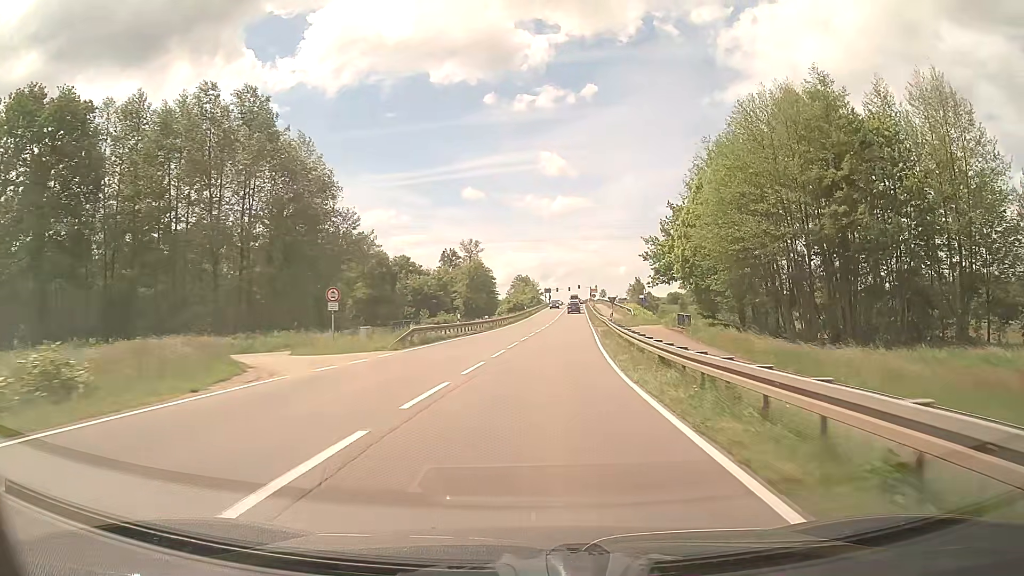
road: secondary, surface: asphalt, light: Day
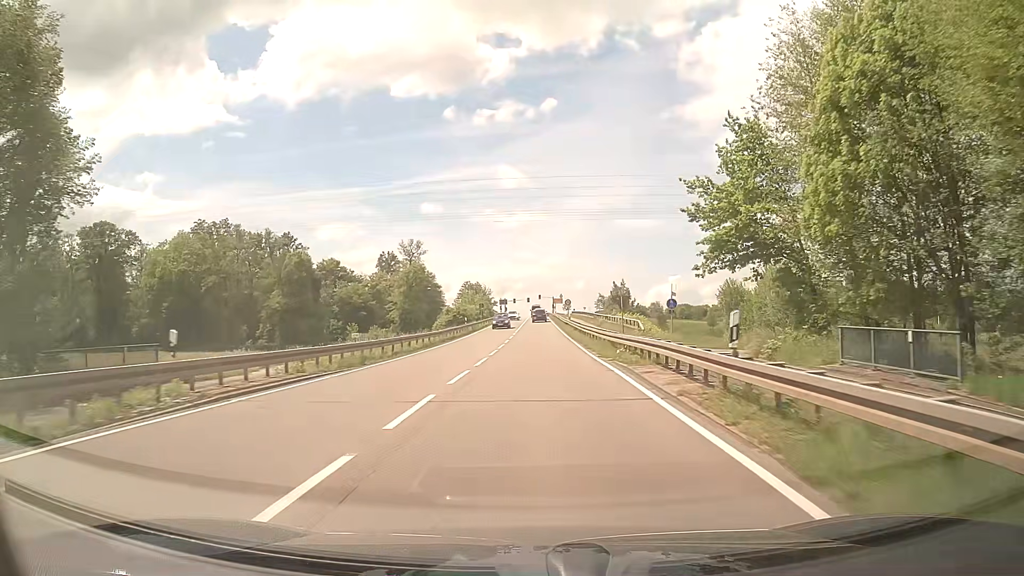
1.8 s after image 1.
(+1.2, +31.1) m; +4°
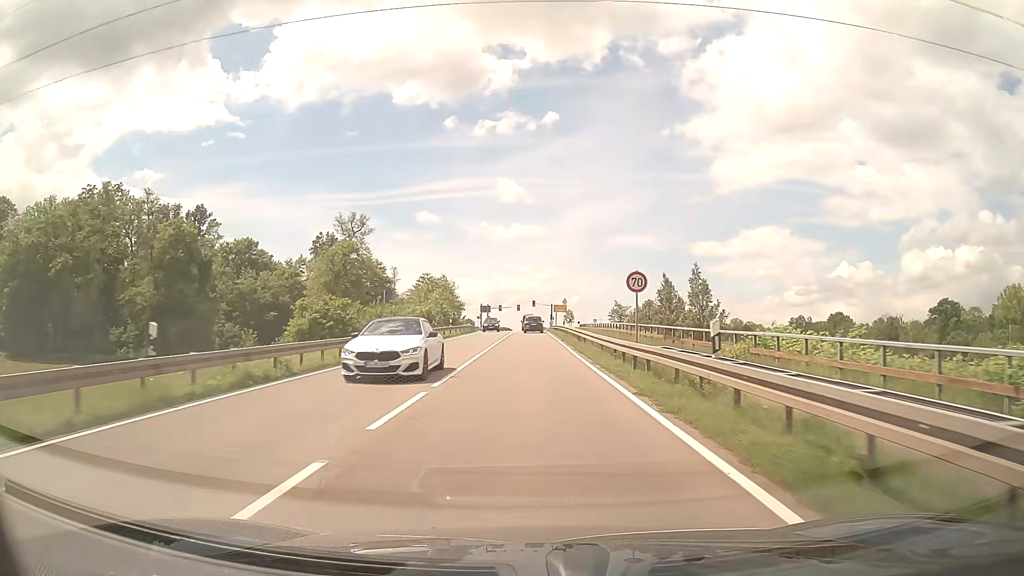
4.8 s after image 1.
(+0.7, +48.5) m; +1°
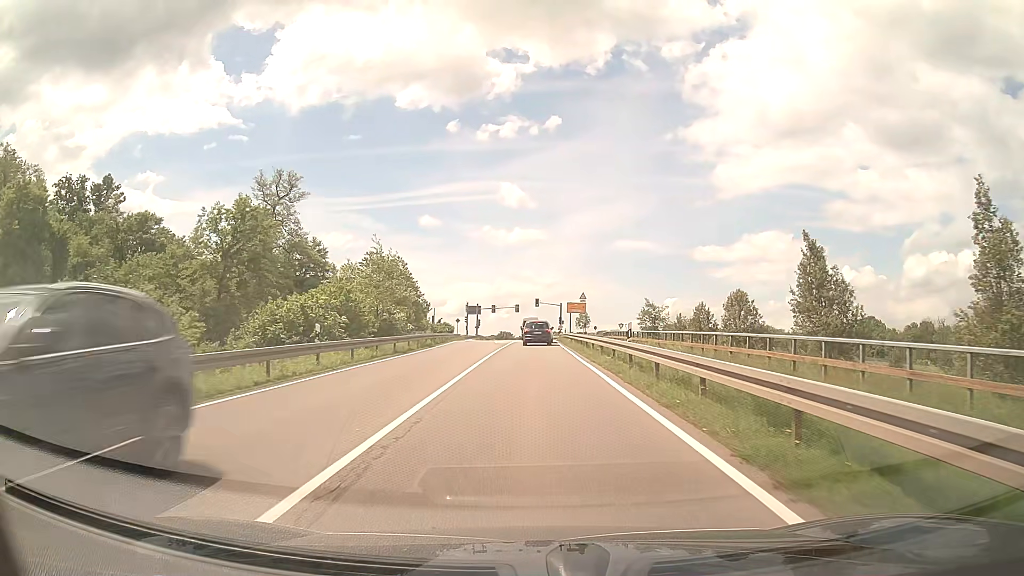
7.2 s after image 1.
(-0.1, +34.6) m; 0°
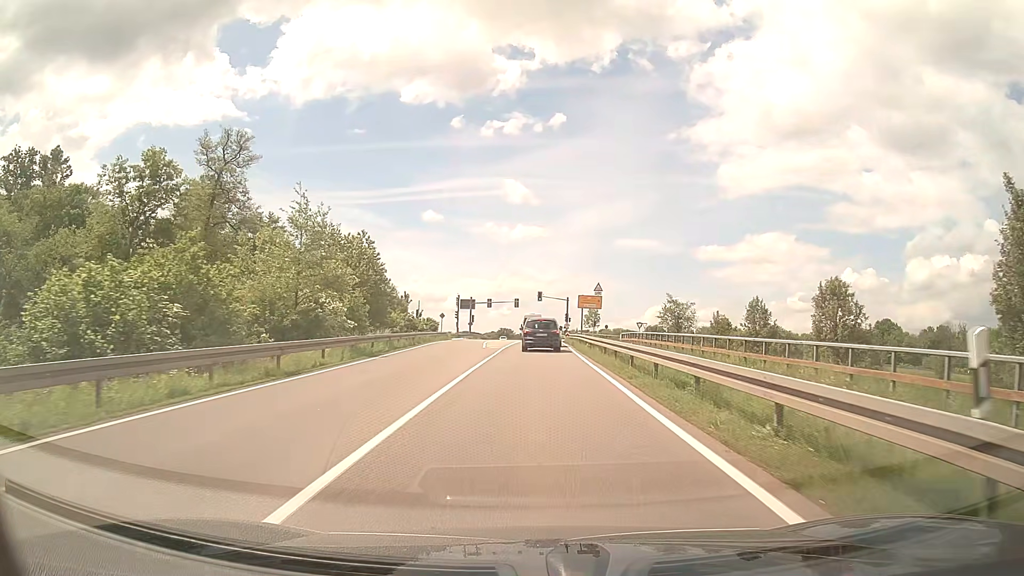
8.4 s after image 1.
(0.0, +15.1) m; 0°
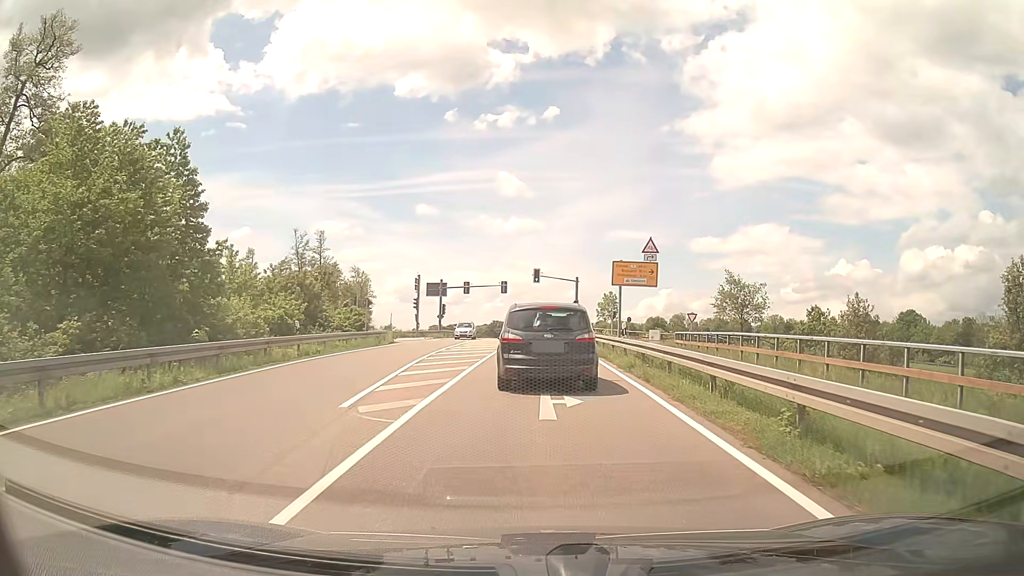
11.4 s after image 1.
(+0.2, +27.8) m; +1°
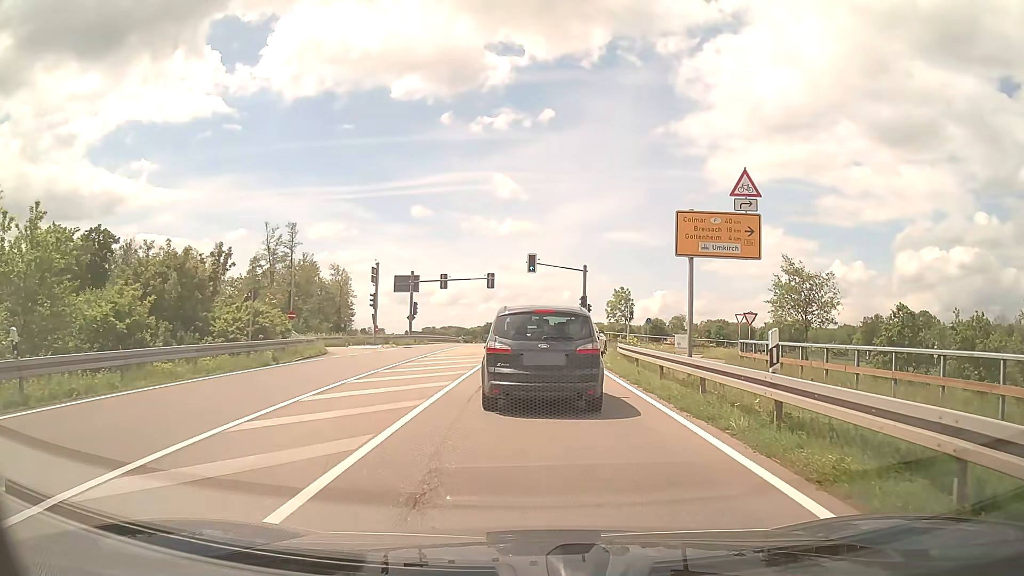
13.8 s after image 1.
(+0.1, +15.0) m; 0°
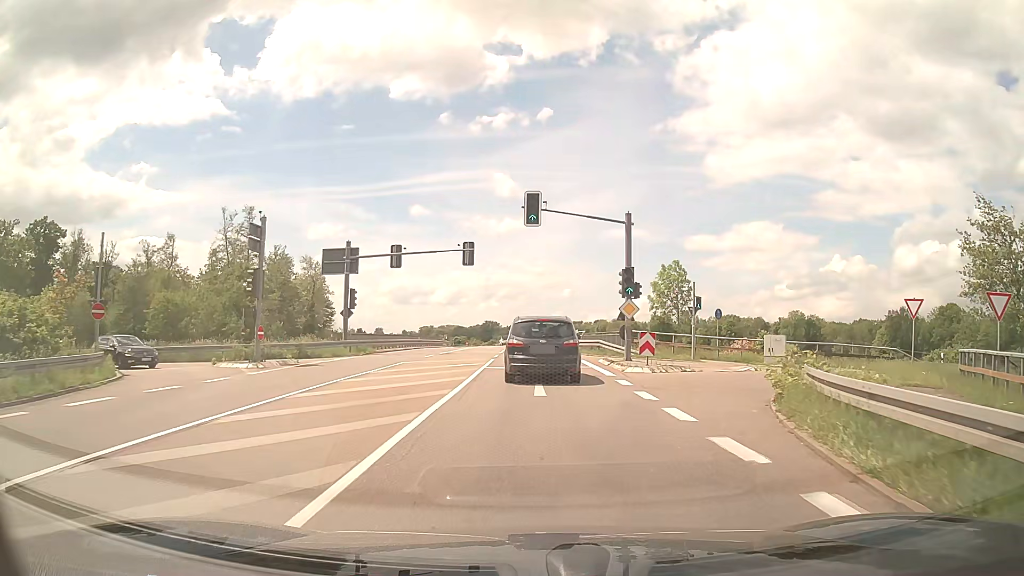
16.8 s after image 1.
(0.0, +21.7) m; 0°
(0, +10) (0, +20) (0, +30) (0, +40) (0, +50) (0, +60) (0, +70) (-1, +80) (-1, +90) (-2, +100) m
